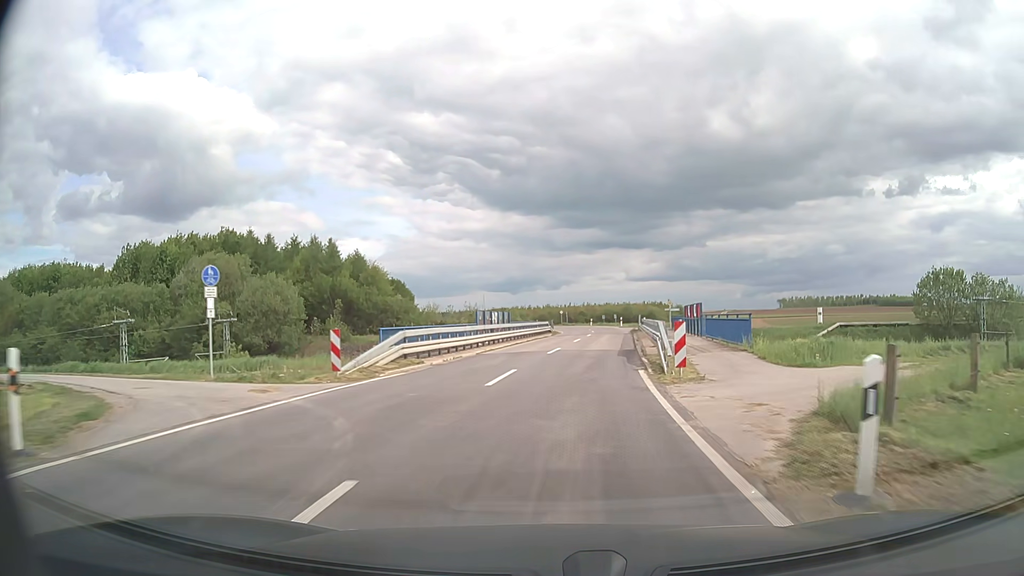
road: unclassified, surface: asphalt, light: Day
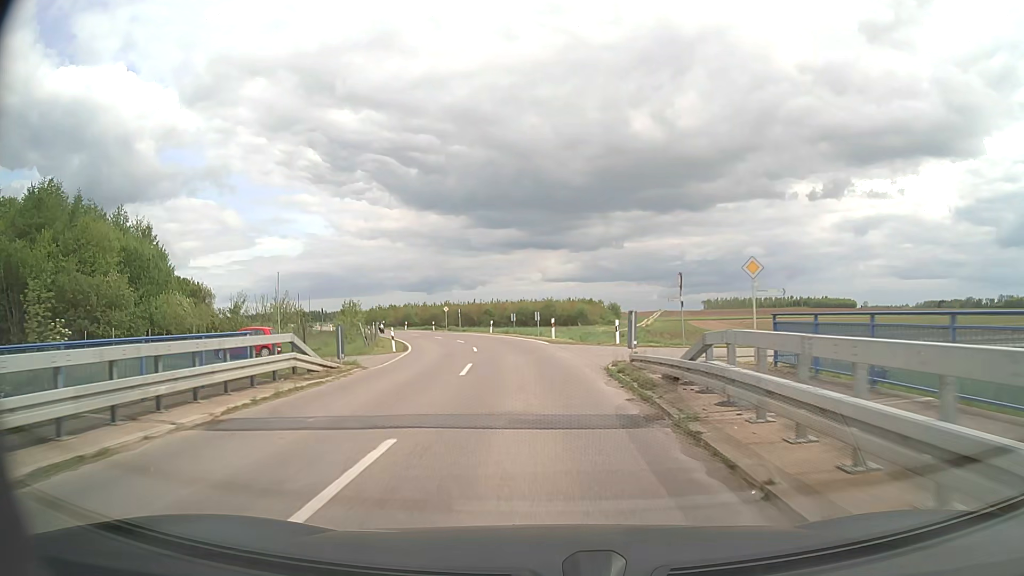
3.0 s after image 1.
(+3.9, +45.6) m; +7°
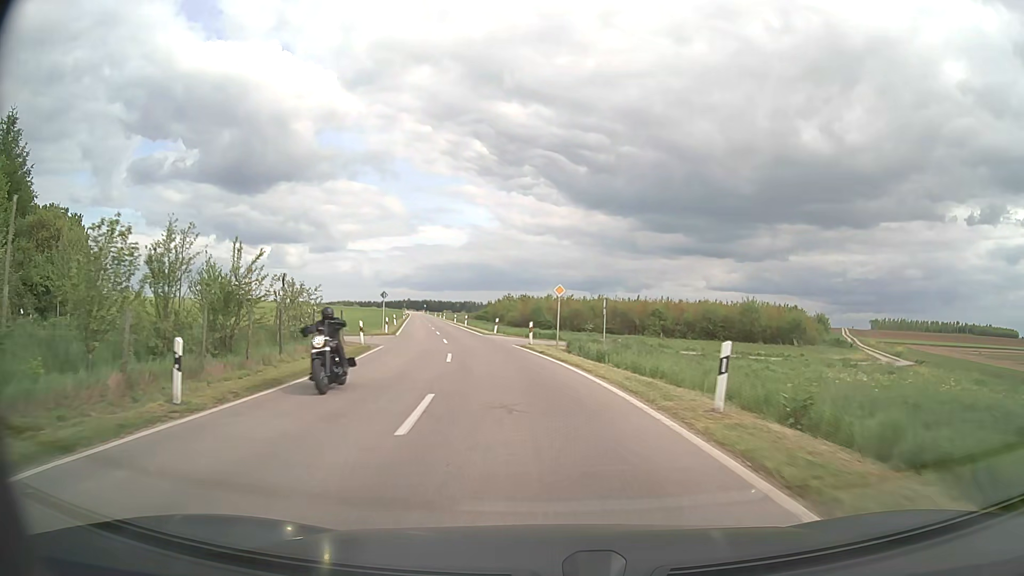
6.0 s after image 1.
(-4.4, +44.7) m; -14°
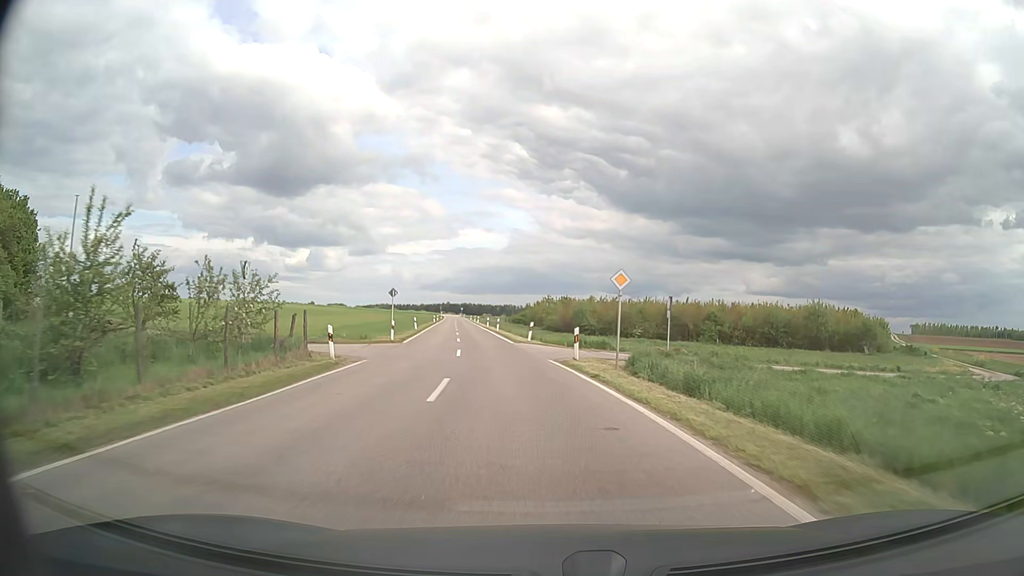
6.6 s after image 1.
(-0.3, +9.1) m; -3°
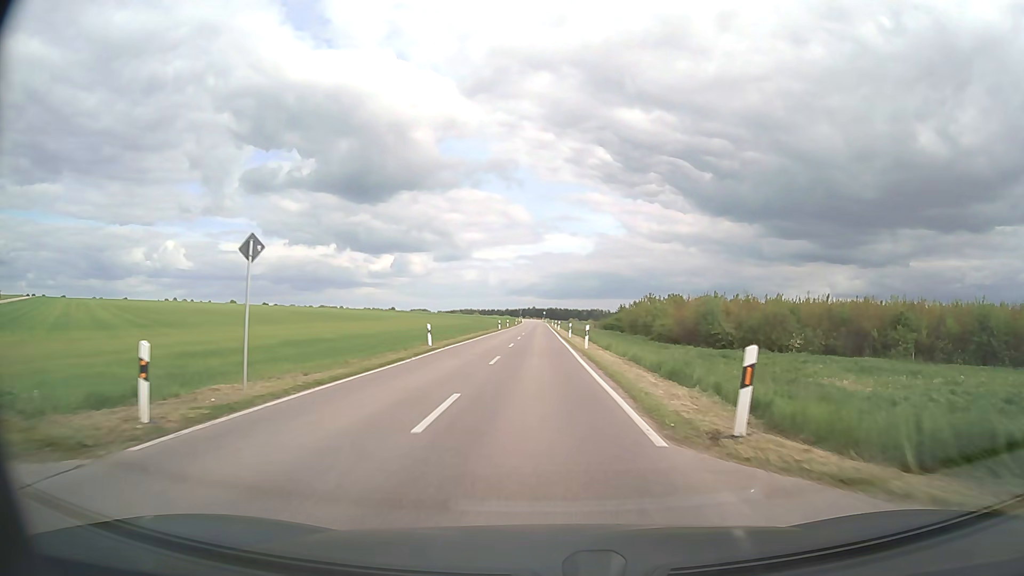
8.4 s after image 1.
(-1.9, +27.9) m; -7°
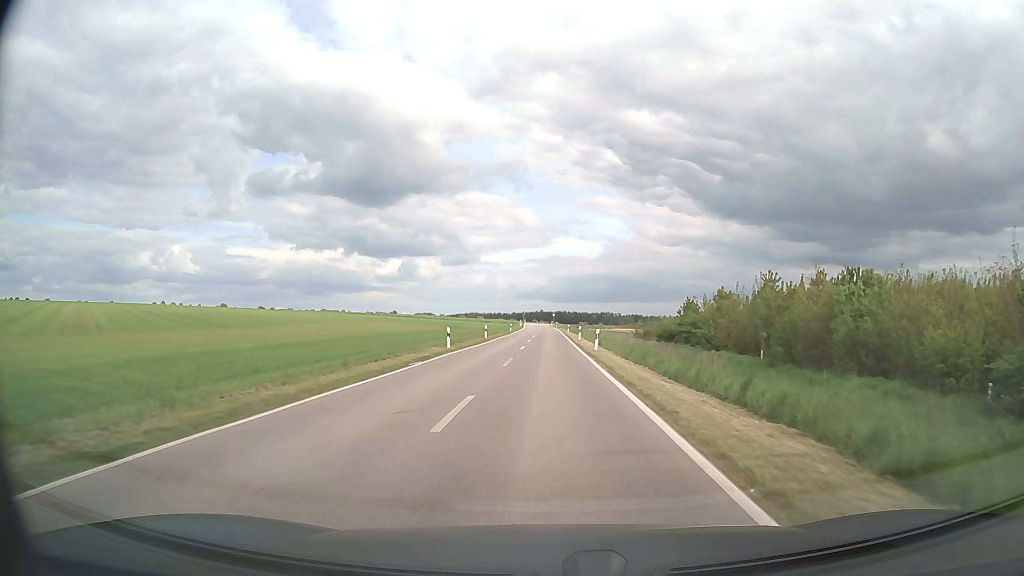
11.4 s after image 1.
(-0.5, +48.5) m; -1°
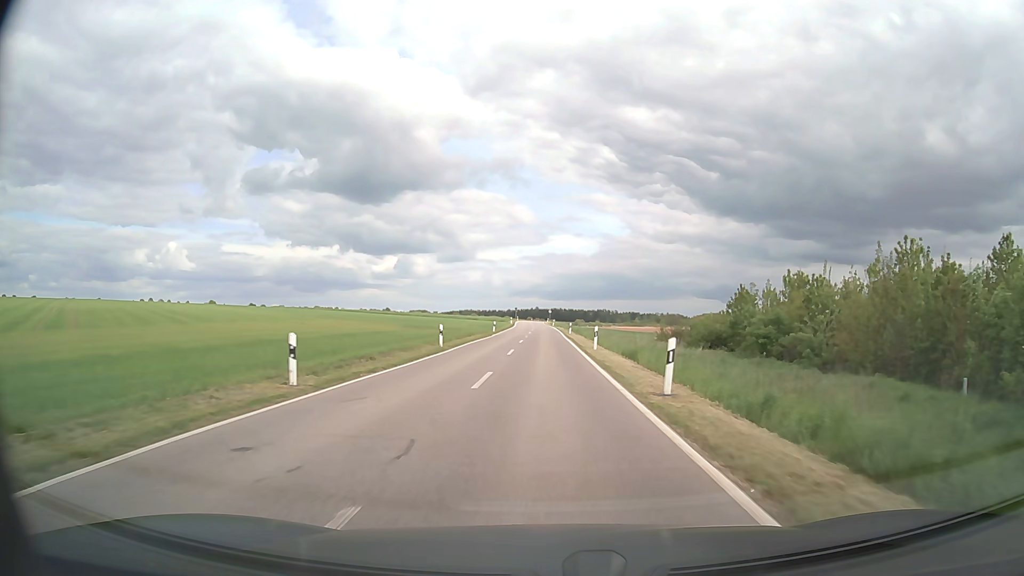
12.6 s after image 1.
(+0.1, +20.0) m; +1°
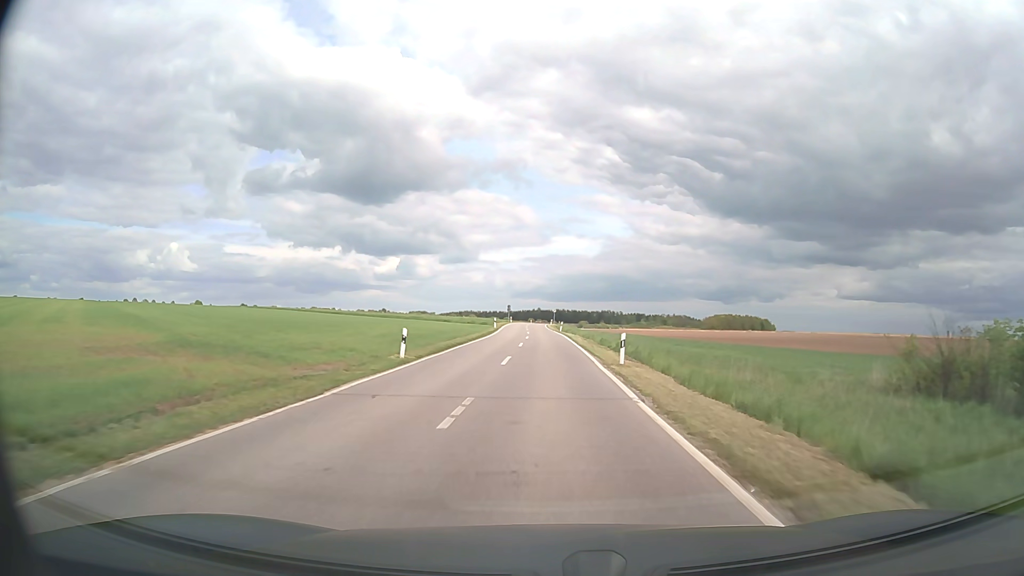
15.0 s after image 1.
(-0.2, +40.9) m; 0°
